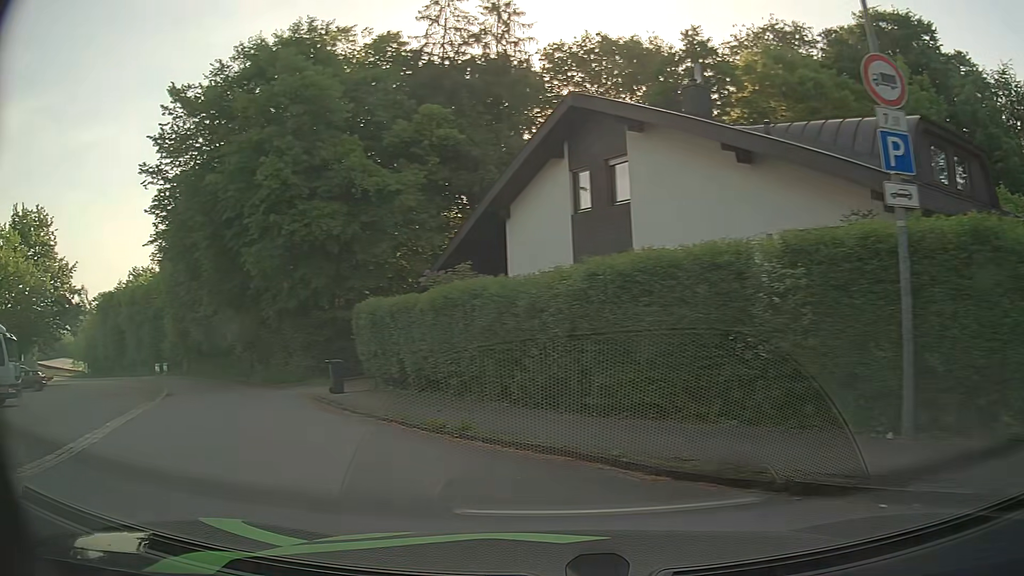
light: Day
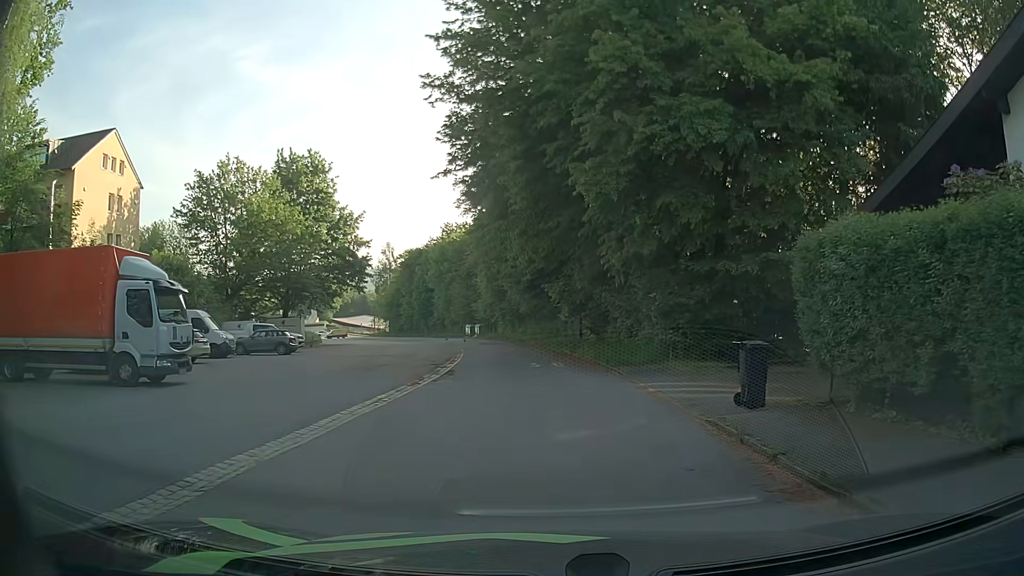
(-3.3, +8.9) m; -28°
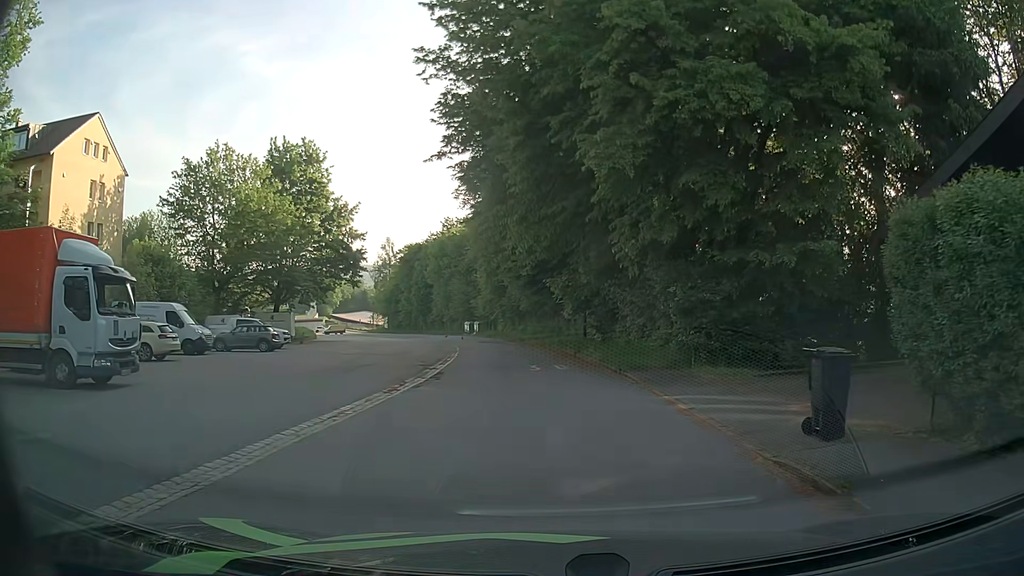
(0.0, +2.8) m; -1°
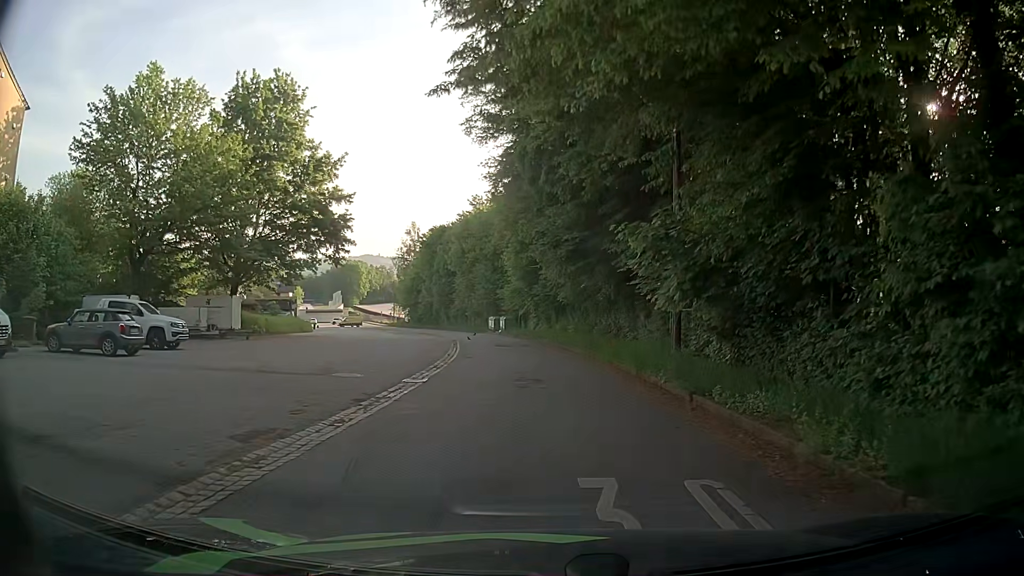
(-0.5, +16.9) m; -3°
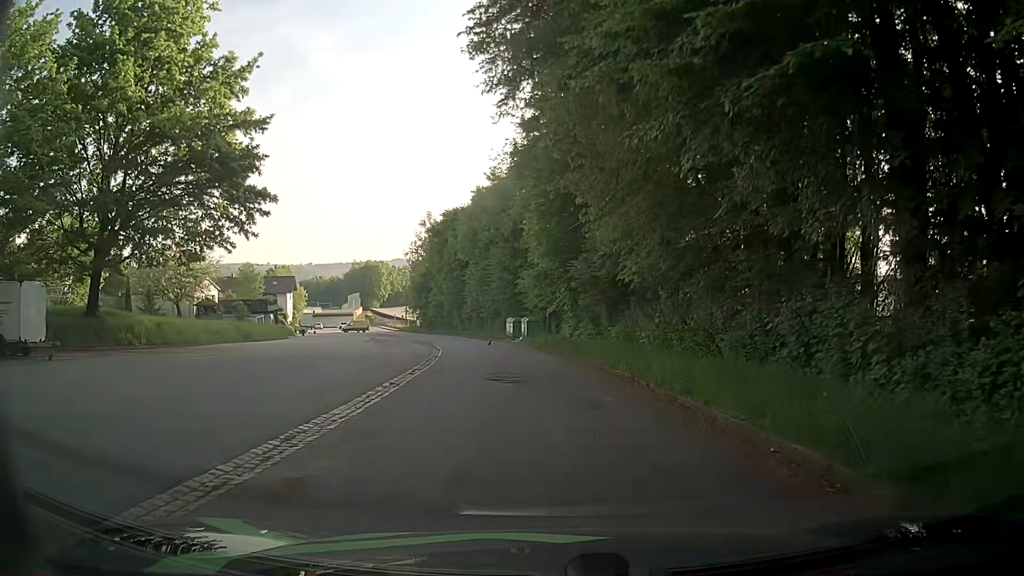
(-0.7, +20.2) m; -4°
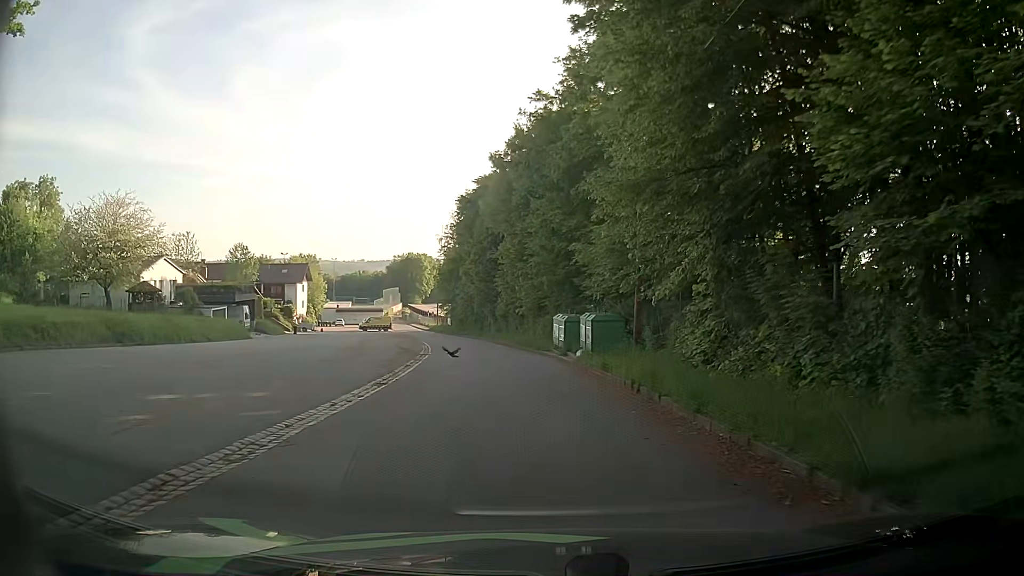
(-0.6, +21.9) m; -4°
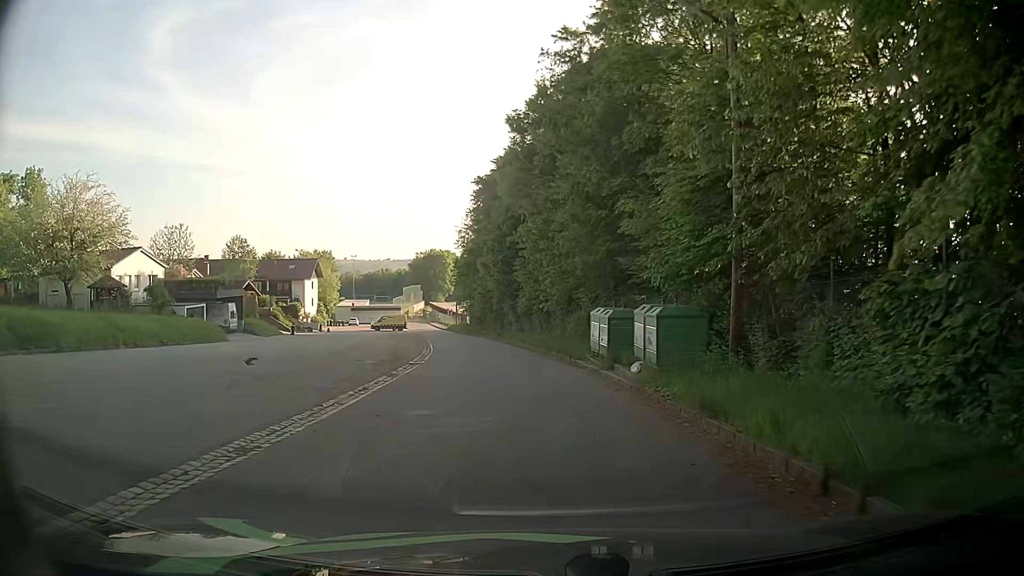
(-0.2, +8.5) m; -2°
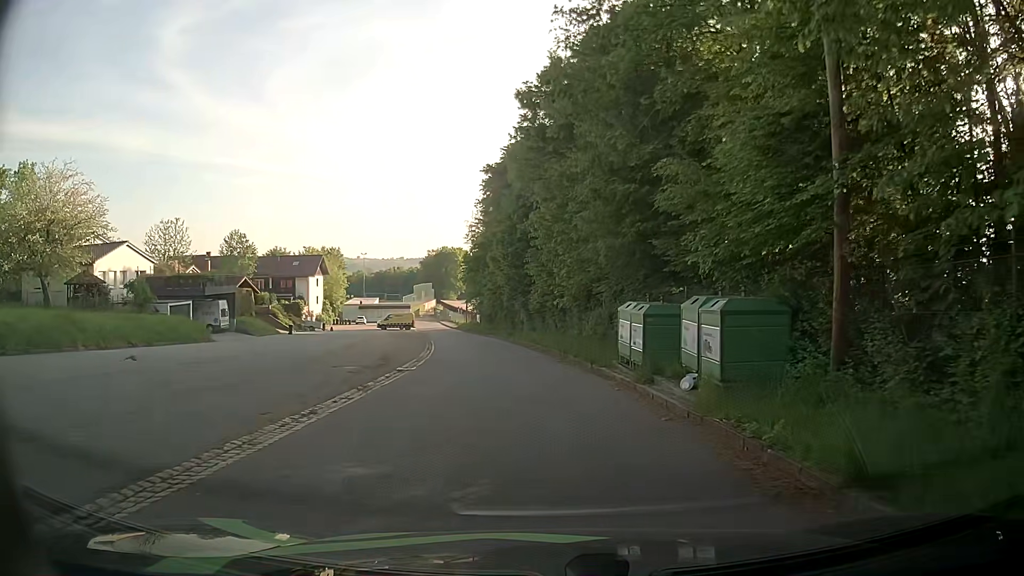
(0.0, +4.2) m; -2°
